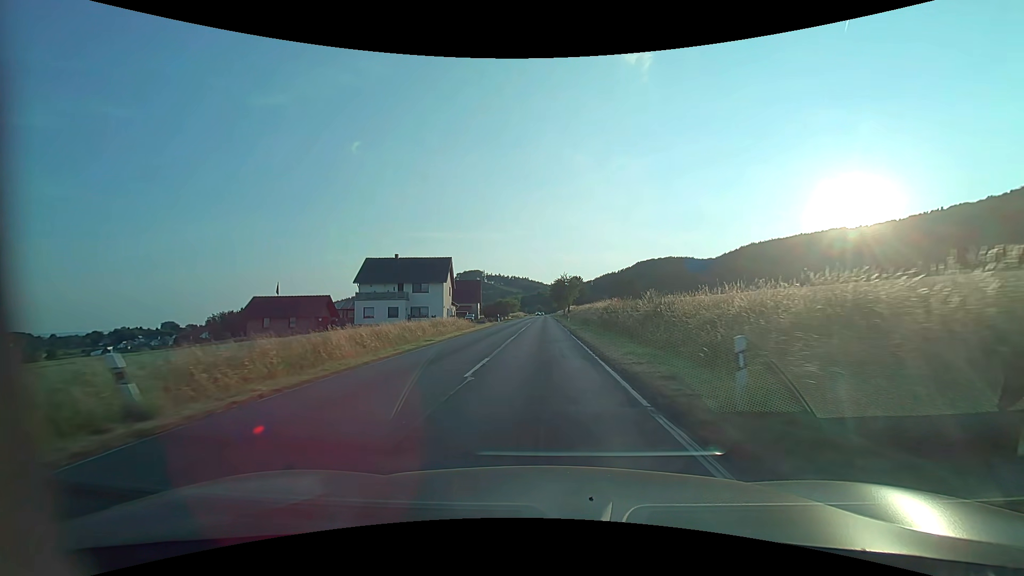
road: secondary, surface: asphalt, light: Day
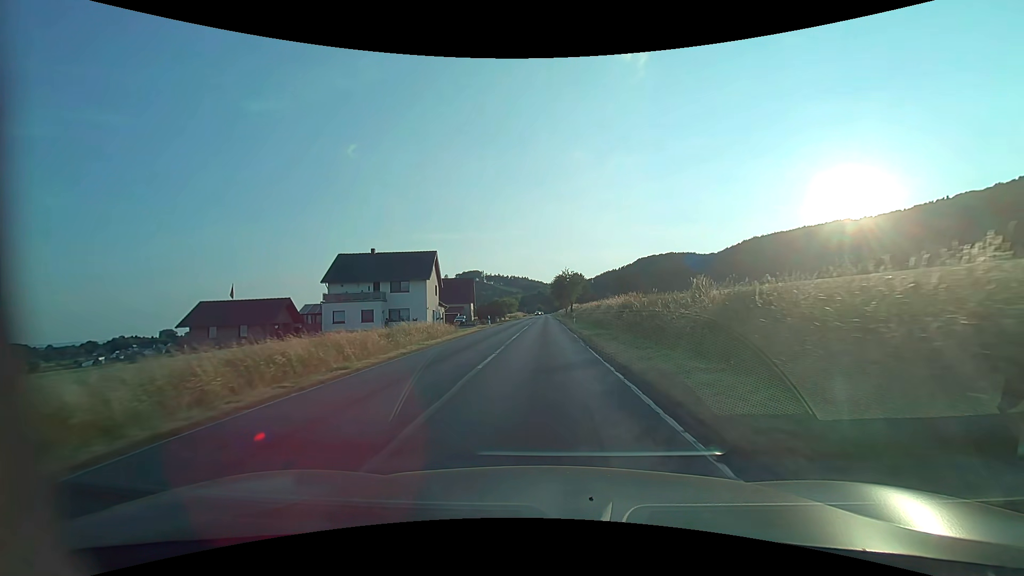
(0.0, +10.2) m; 0°
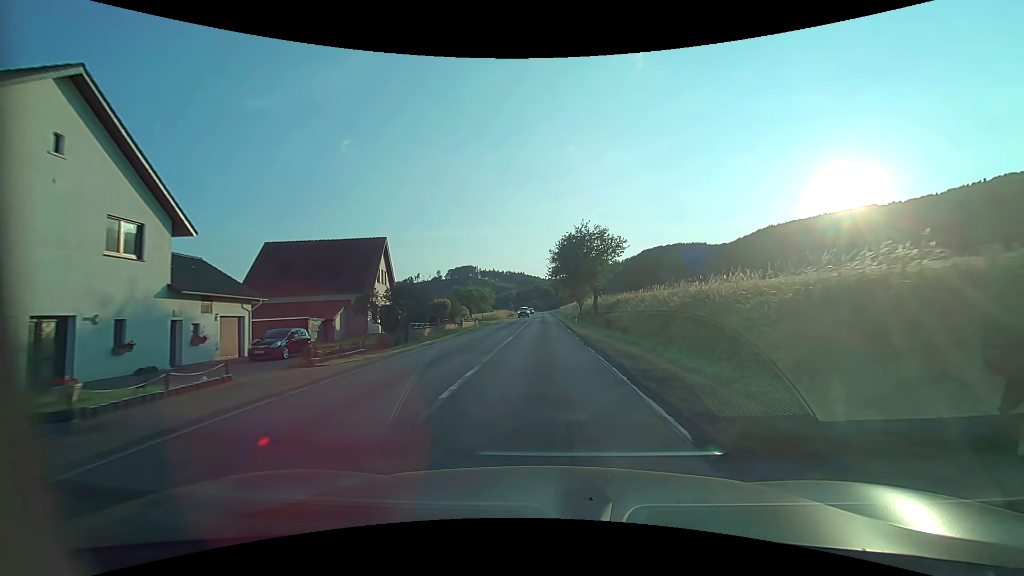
(0.0, +52.0) m; 0°
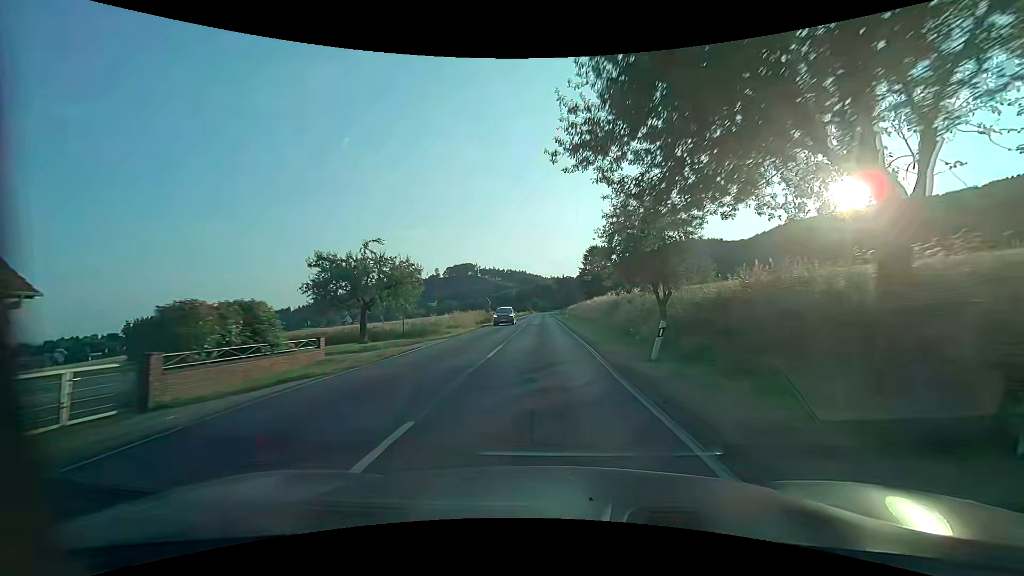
(0.0, +41.8) m; 0°
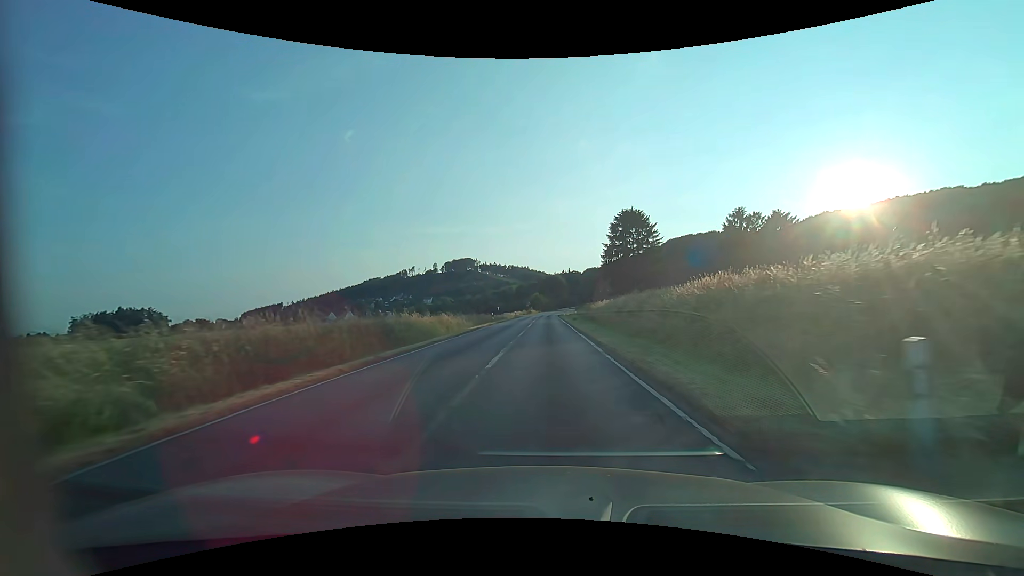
(-0.2, +50.9) m; 0°
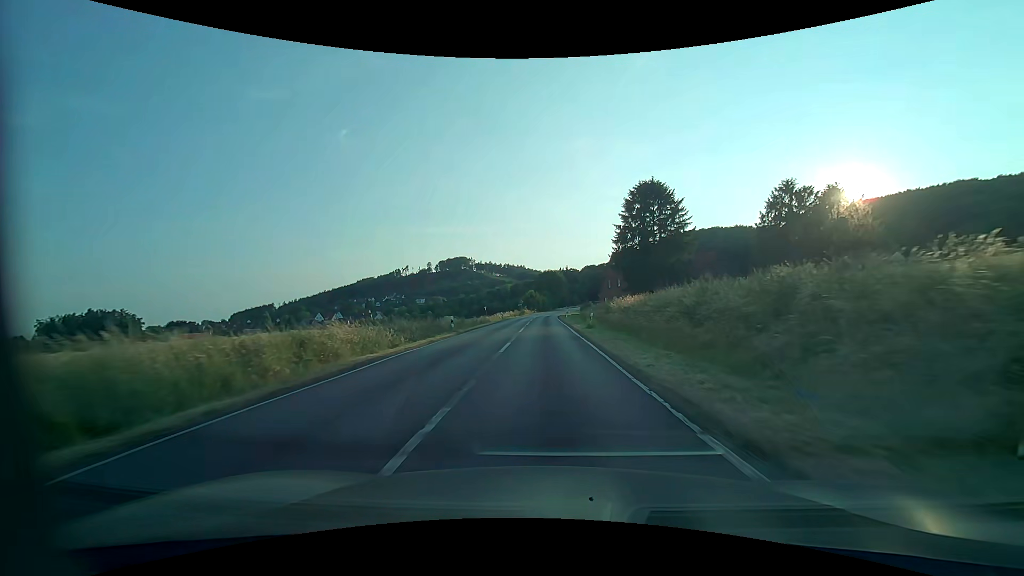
(+0.1, +20.3) m; 0°
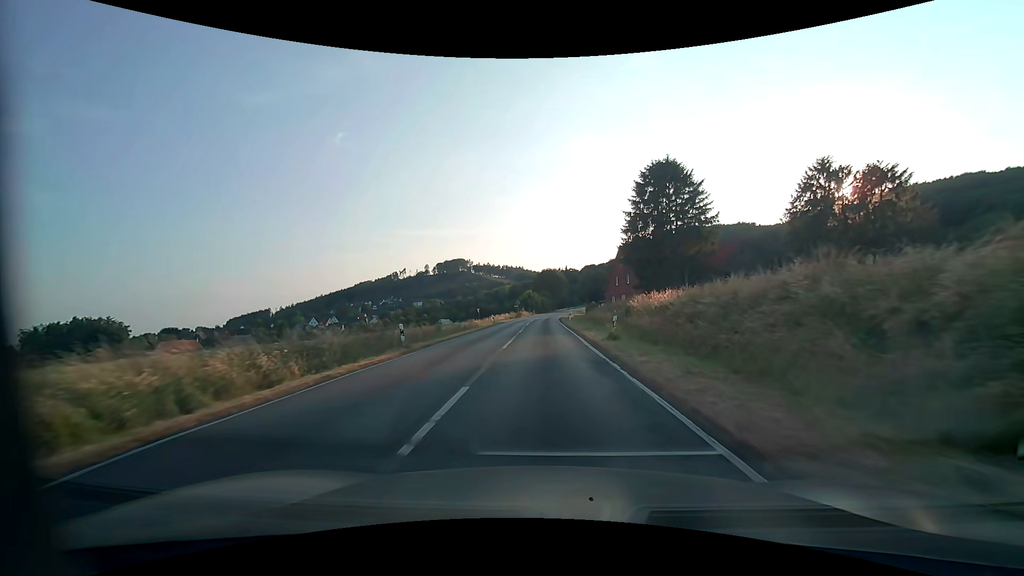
(+0.1, +10.2) m; 0°
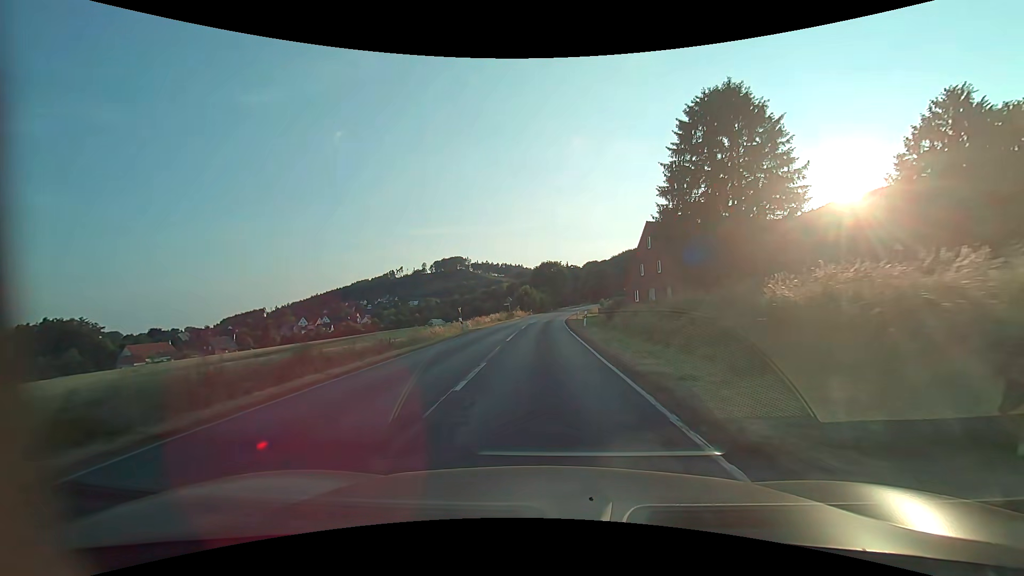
(0.0, +20.3) m; 0°
(0, +10) (0, +20) (0, +30) (0, +40) (0, +50) (0, +60) (+1, +70) (+2, +80) (+3, +90) (+4, +100) m
